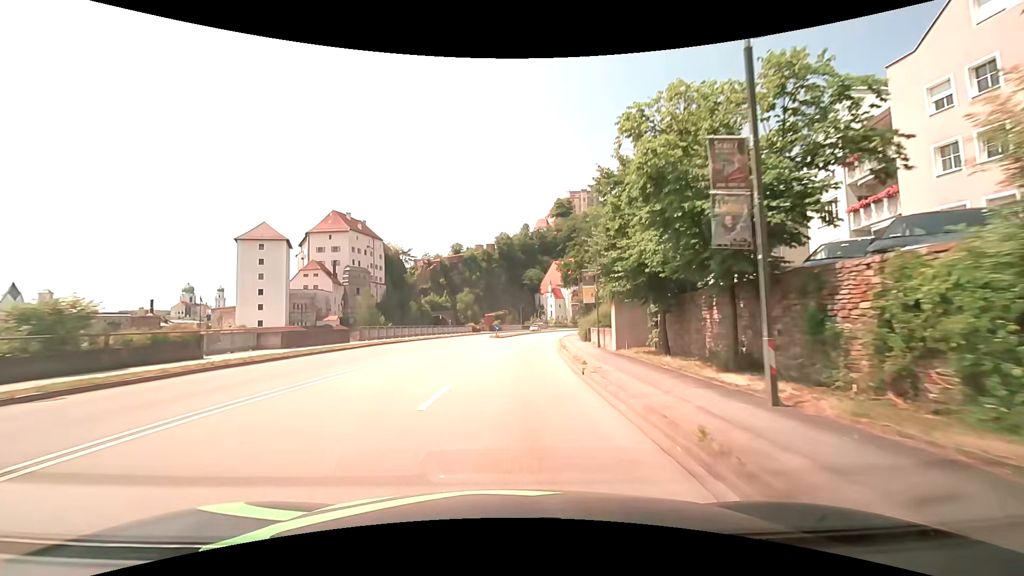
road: primary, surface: asphalt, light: Day
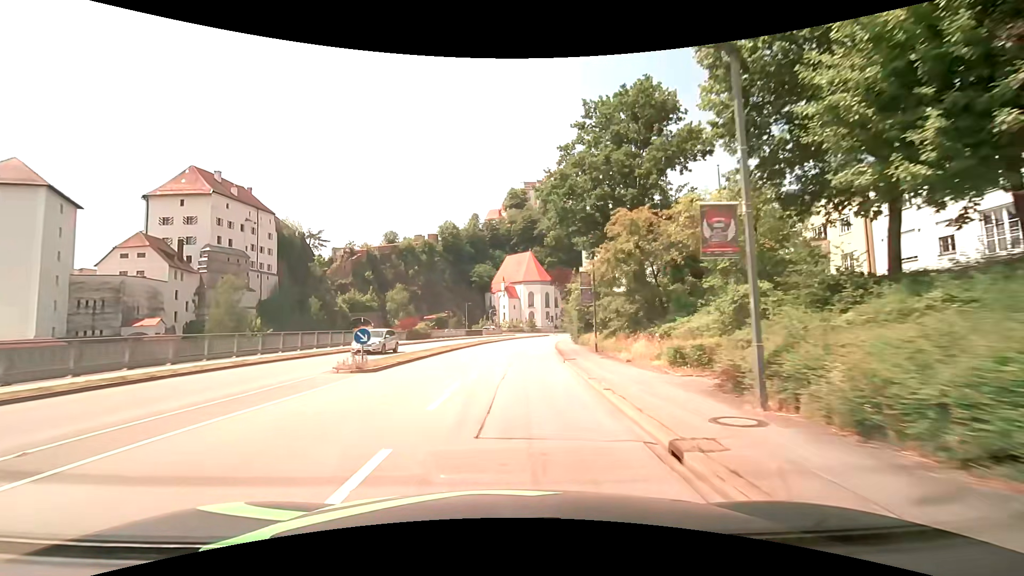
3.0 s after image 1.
(+1.7, +38.3) m; +6°
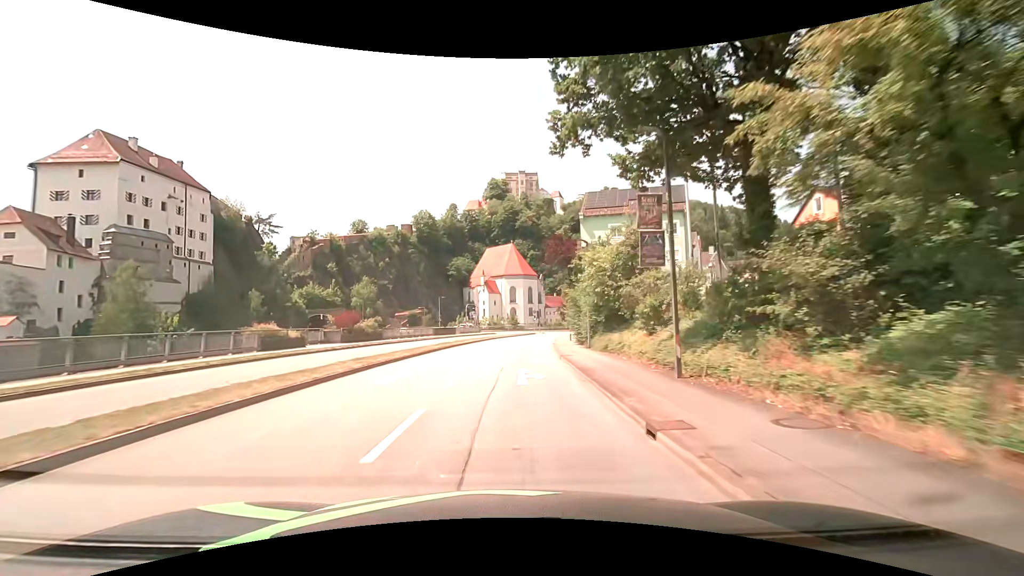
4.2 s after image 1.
(+0.3, +15.3) m; +1°
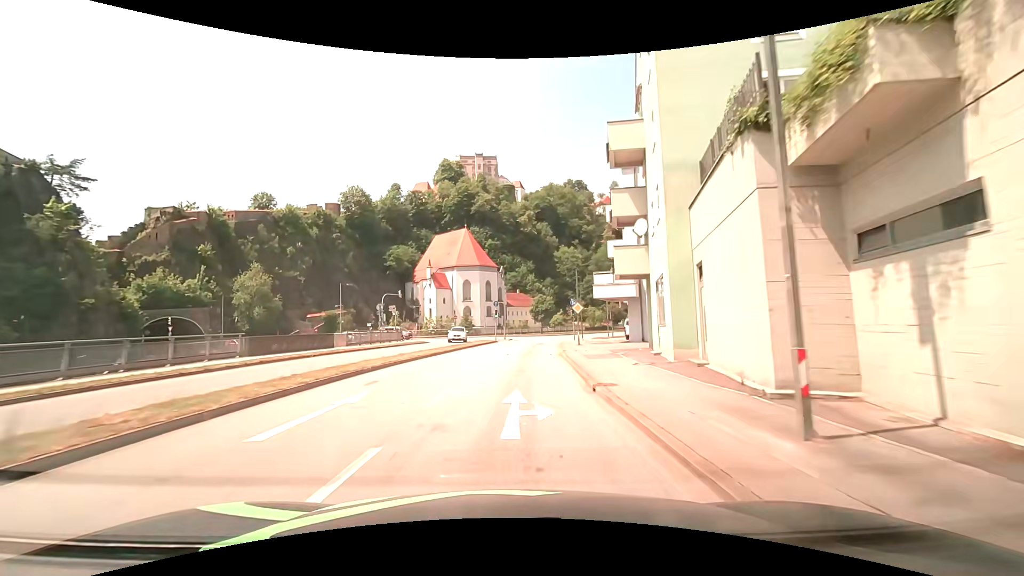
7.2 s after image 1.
(+2.0, +38.2) m; +6°
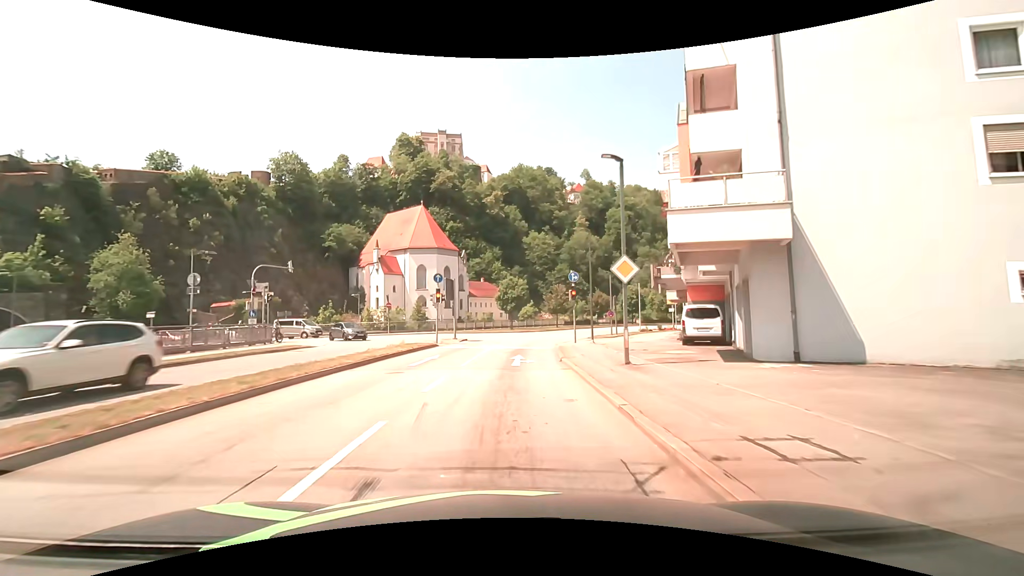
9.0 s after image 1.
(+0.4, +22.6) m; +2°
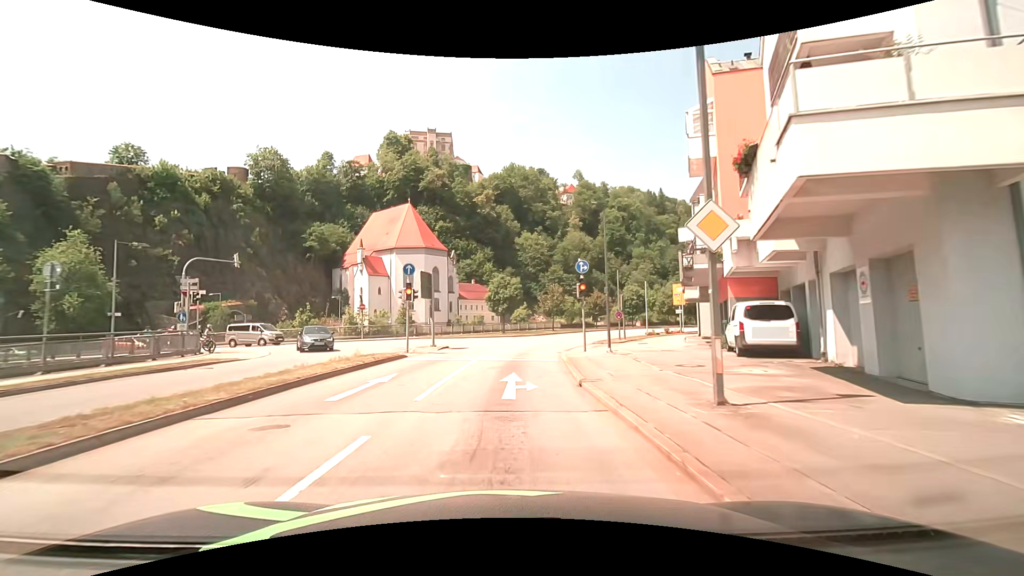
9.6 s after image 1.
(+0.1, +6.3) m; +2°
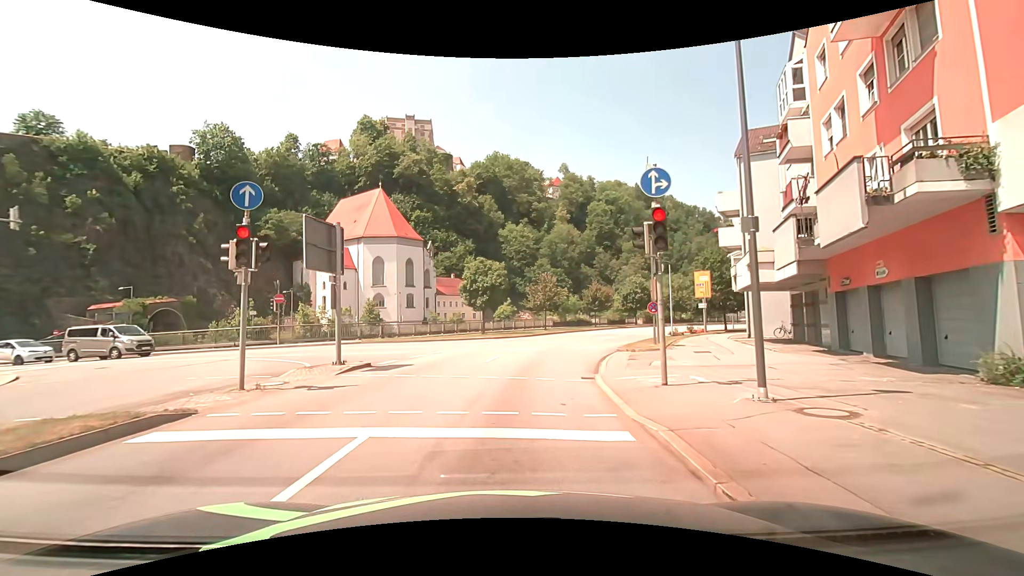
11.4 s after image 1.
(+0.3, +12.8) m; +3°
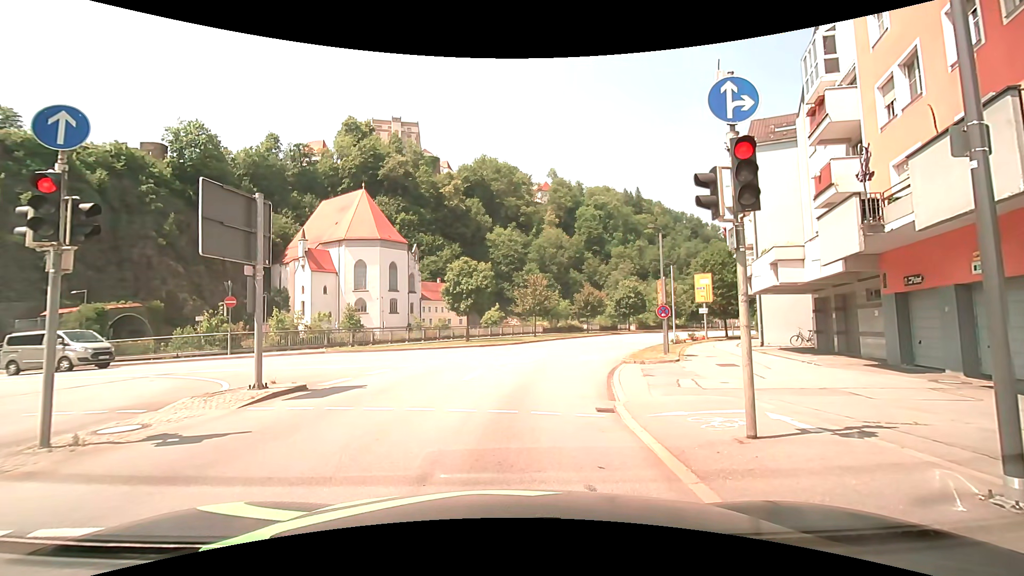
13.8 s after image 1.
(0.0, +3.5) m; +1°
